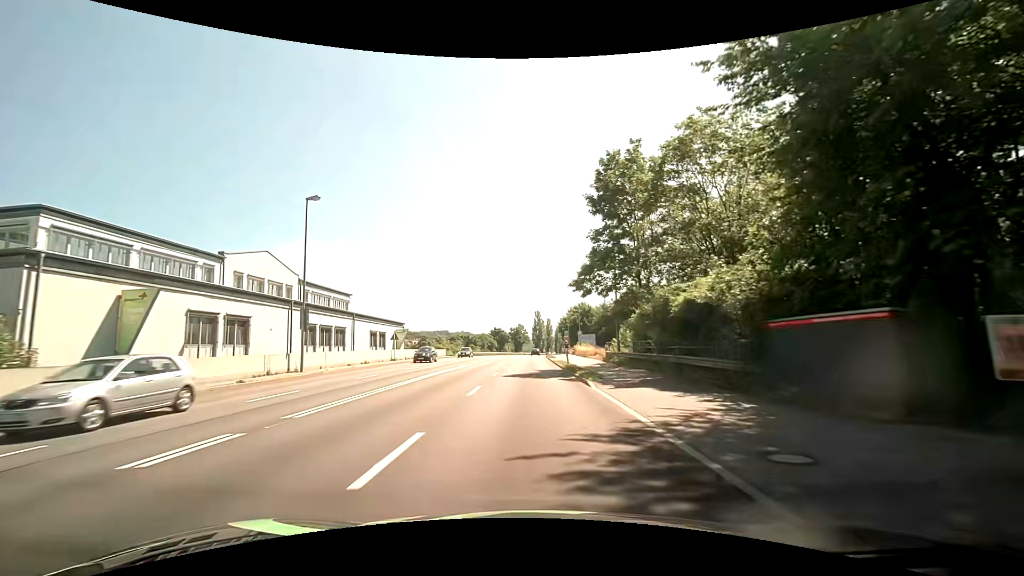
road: primary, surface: asphalt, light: Day
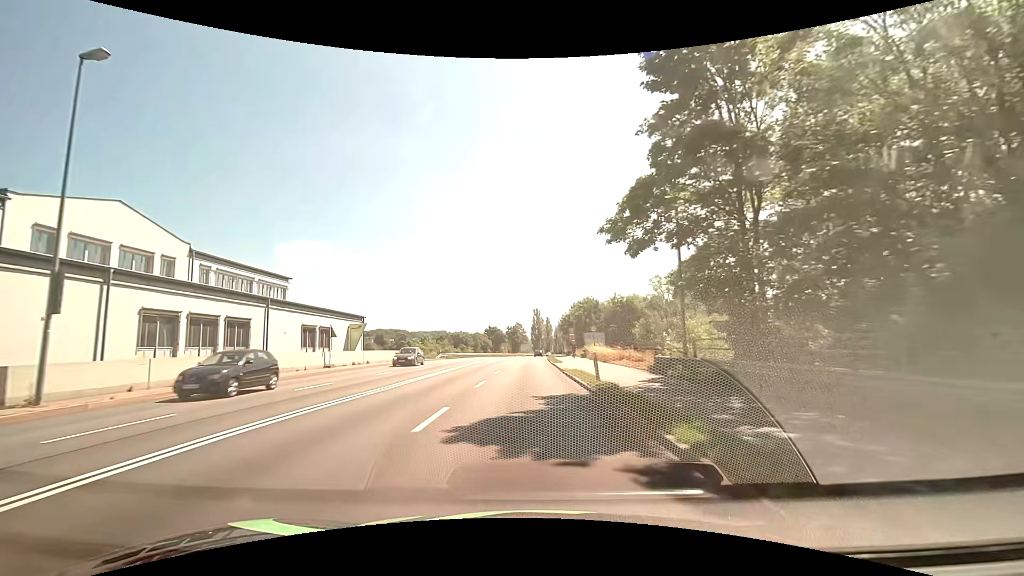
(+0.2, +14.9) m; +1°
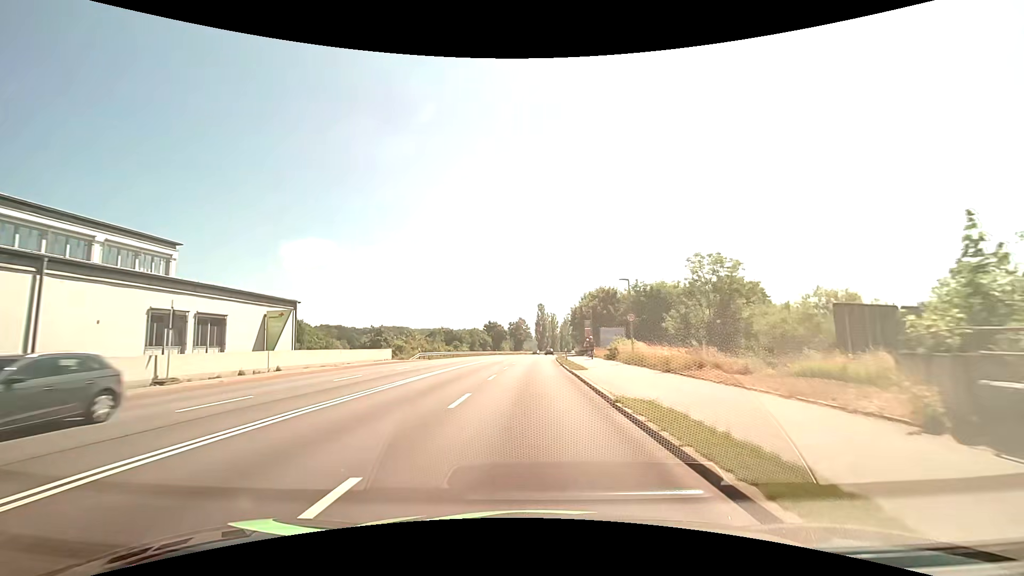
(-0.1, +15.2) m; -1°
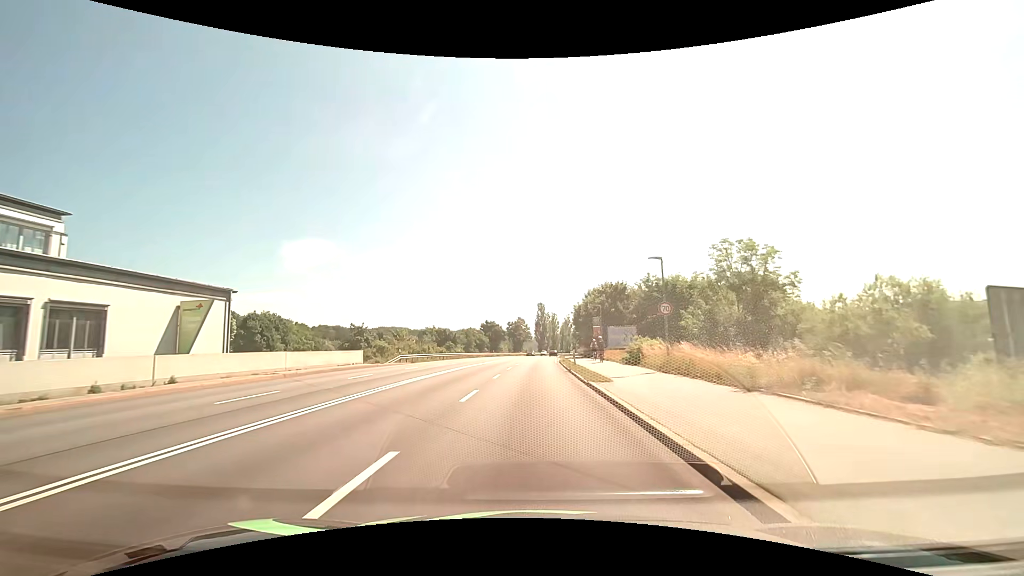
(0.0, +7.7) m; 0°
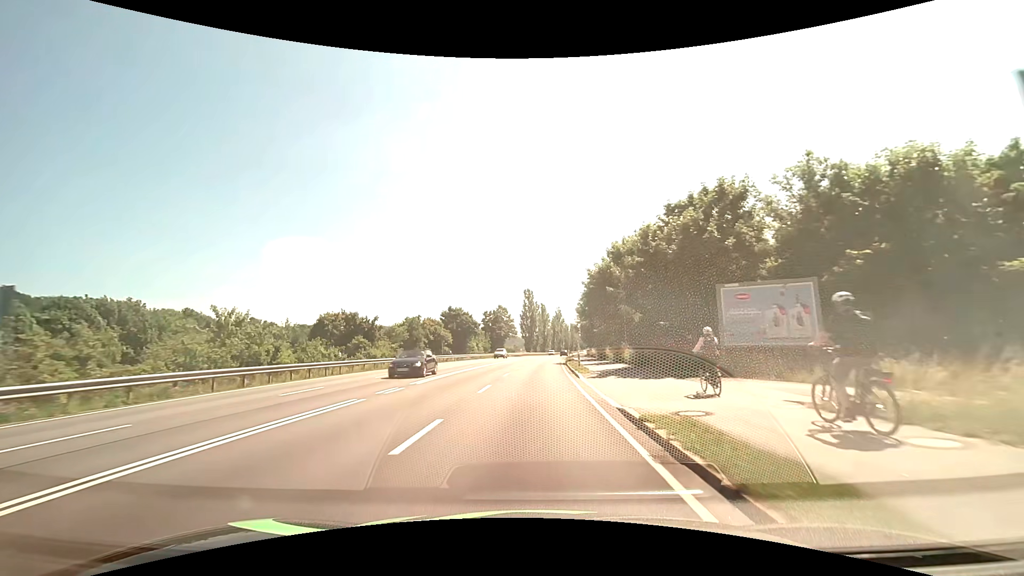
(+0.6, +42.1) m; +1°
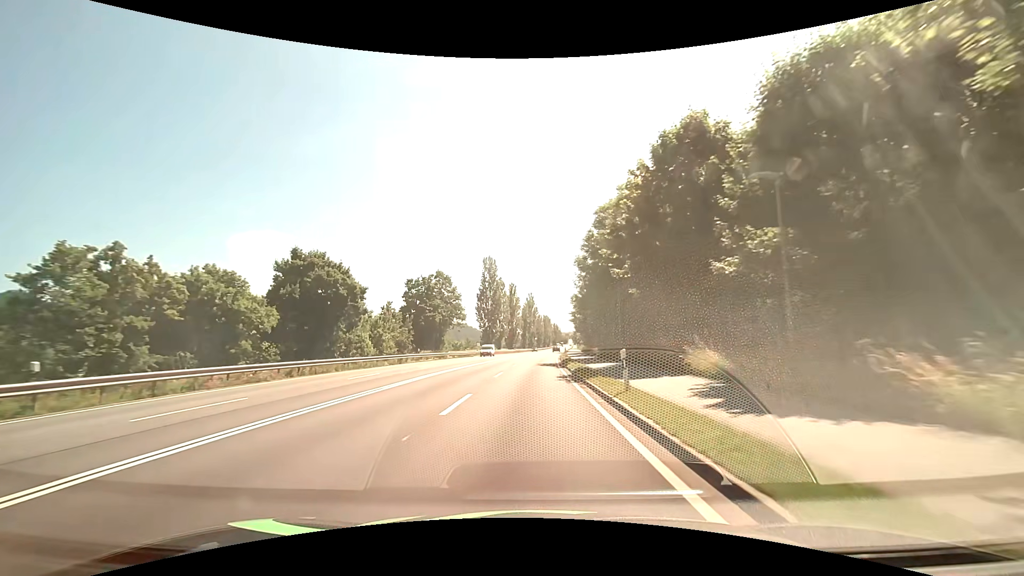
(+1.4, +50.6) m; +3°
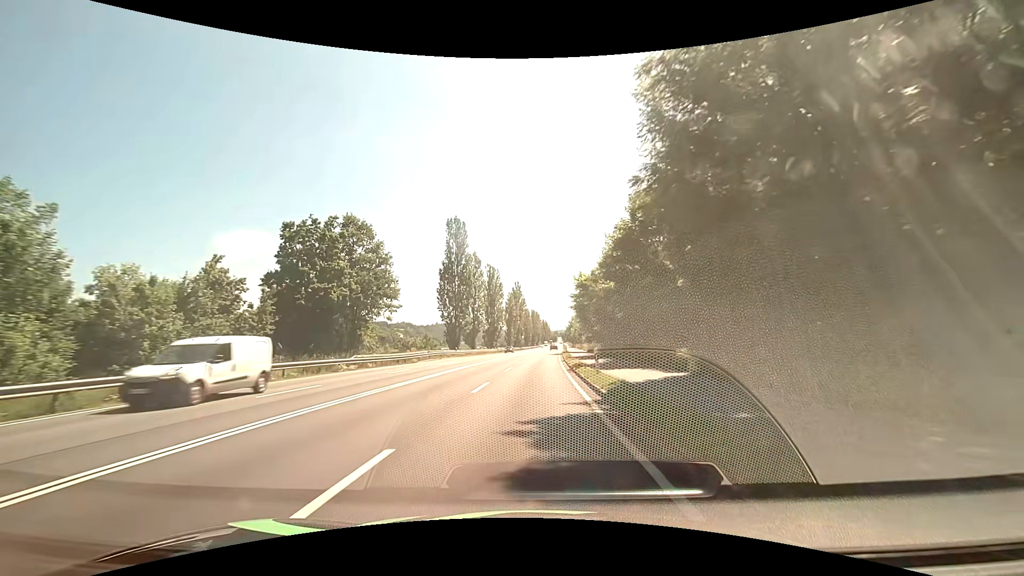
(+0.6, +31.4) m; +2°
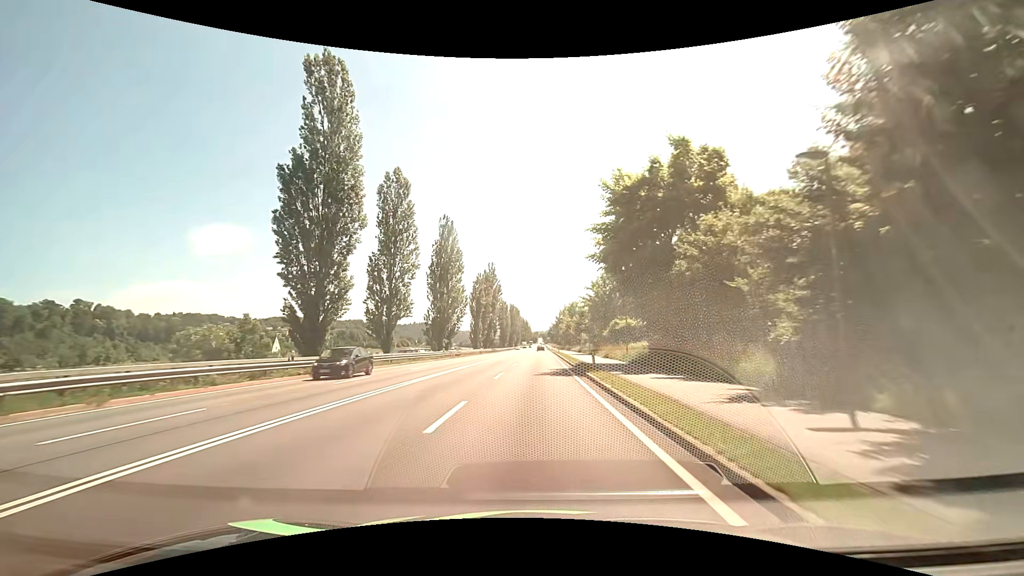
(+0.6, +42.5) m; +2°
(0, +10) (0, +20) (0, +30) (+1, +40) (+1, +50) (+1, +60) (+1, +70) (+2, +80) (+2, +90) (+2, +100) m
